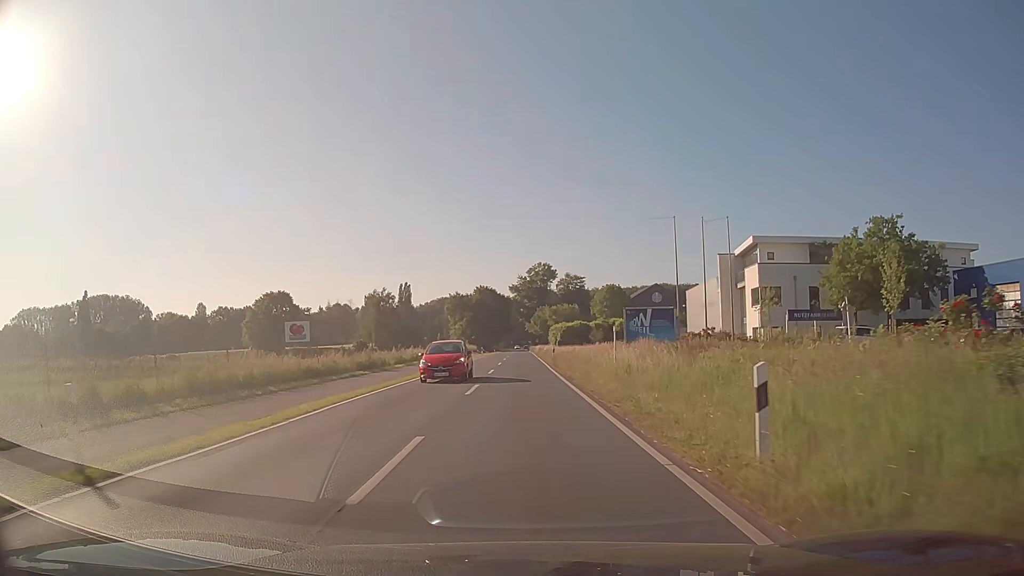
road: secondary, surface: asphalt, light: Day
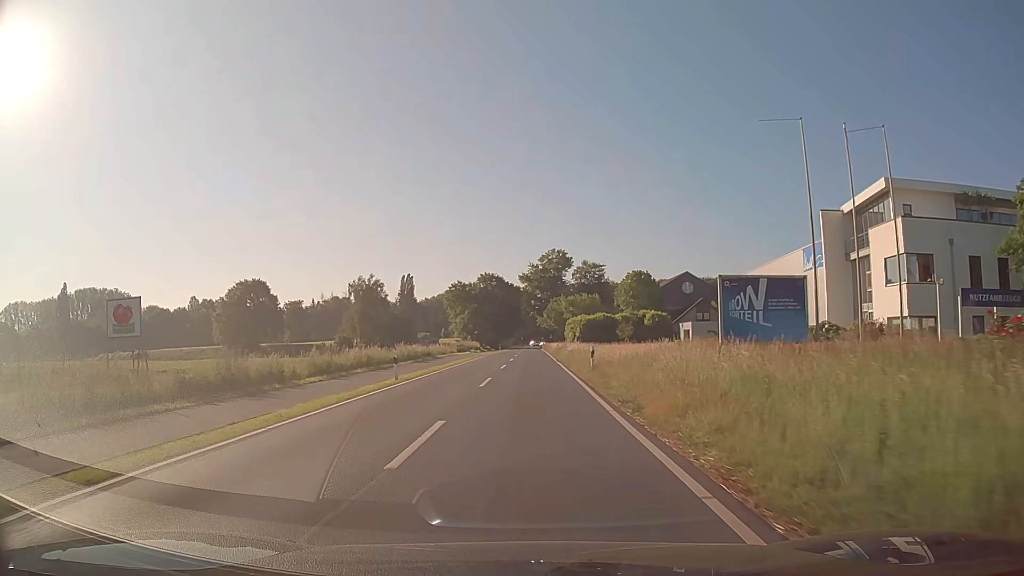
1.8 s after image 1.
(-0.1, +23.0) m; -1°
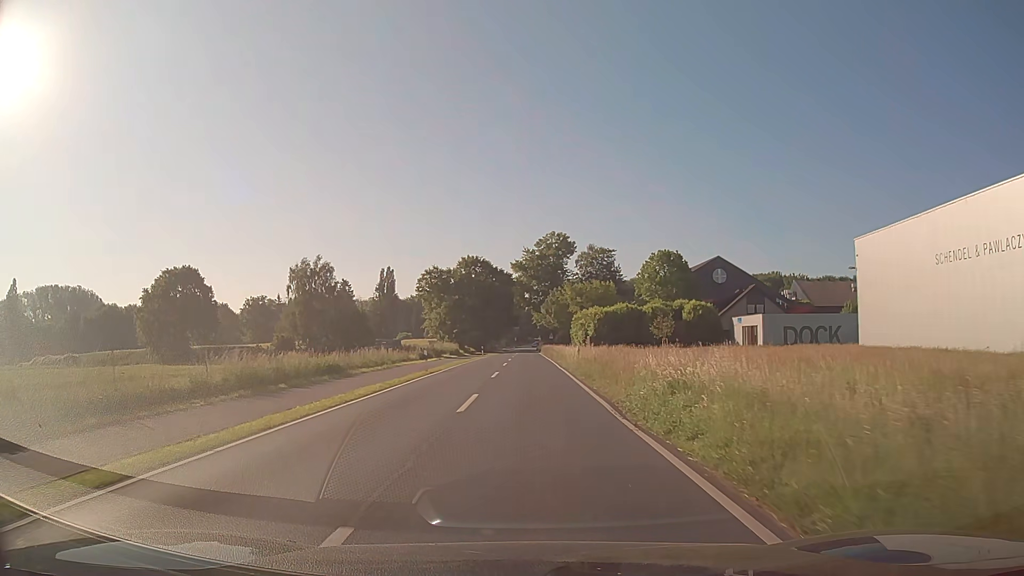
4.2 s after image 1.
(0.0, +30.7) m; 0°
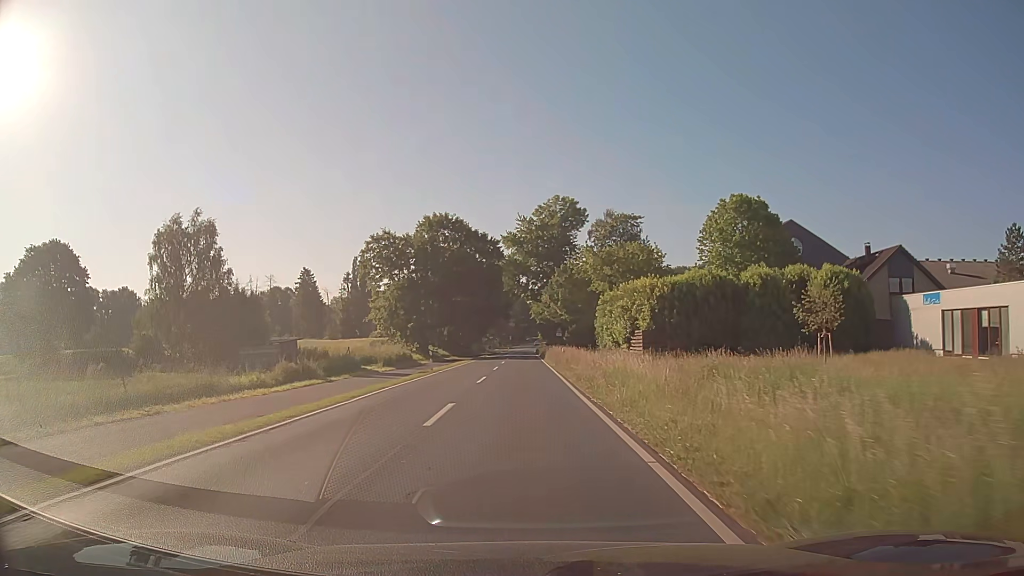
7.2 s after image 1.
(+0.3, +38.3) m; 0°
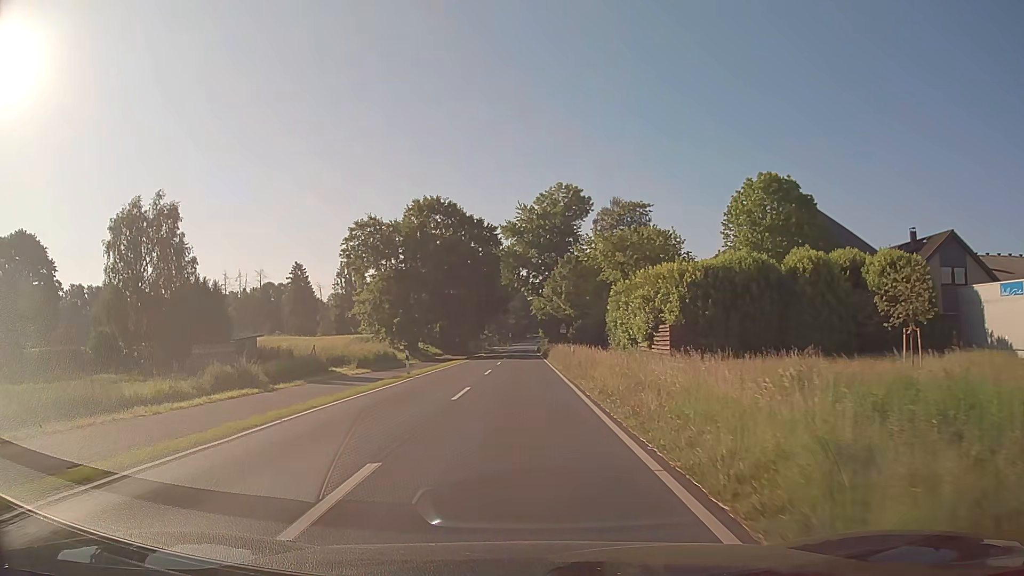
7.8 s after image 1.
(0.0, +7.7) m; 0°
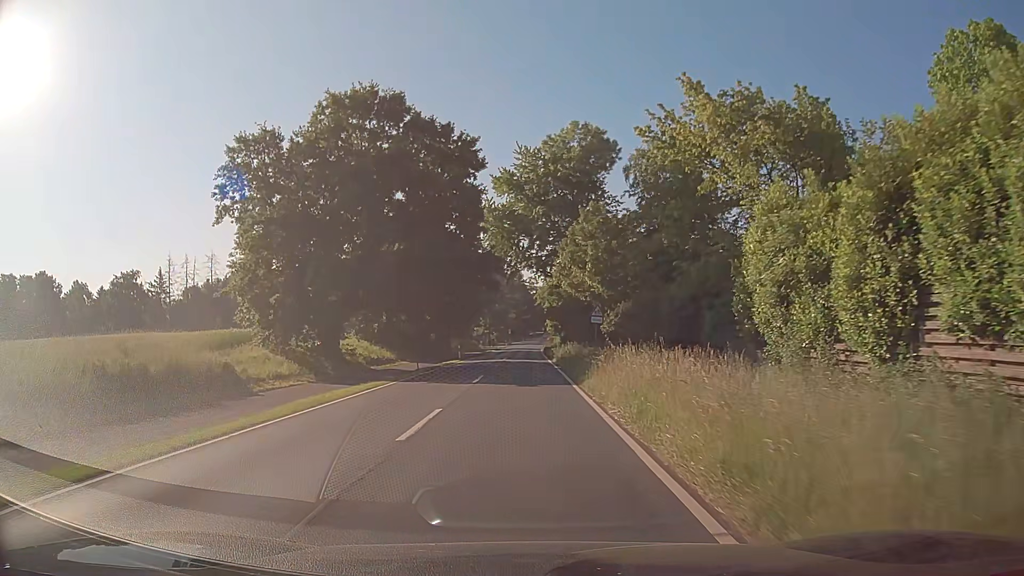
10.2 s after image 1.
(-0.1, +30.8) m; 0°
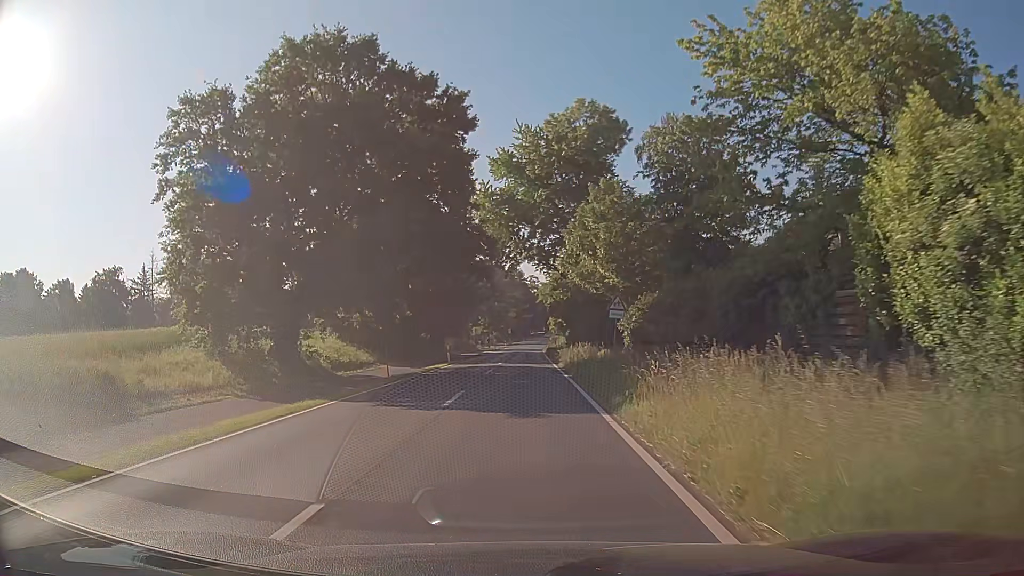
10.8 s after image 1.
(0.0, +7.7) m; 0°
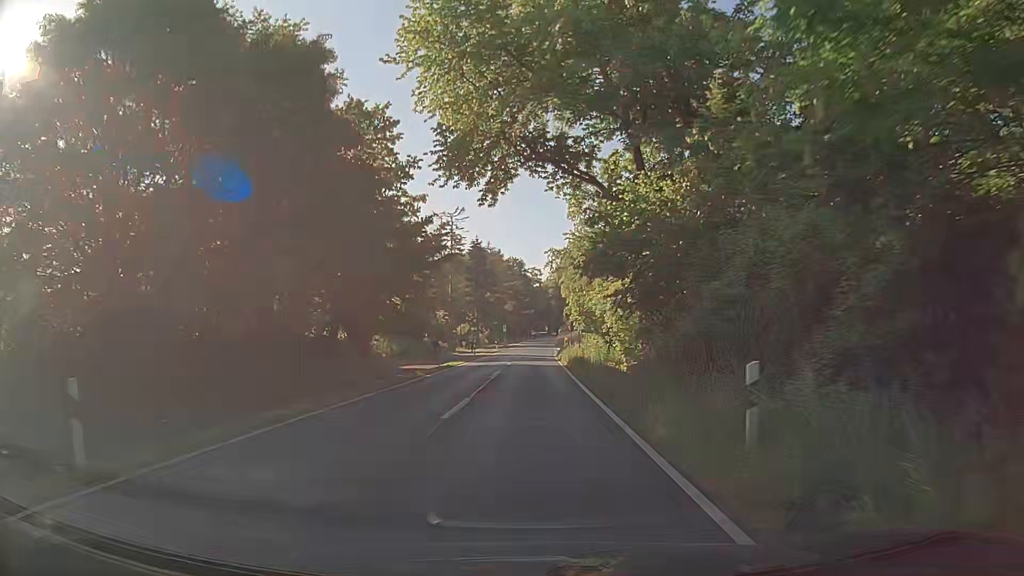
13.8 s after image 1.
(0.0, +38.2) m; 0°
(0, +10) (0, +20) (0, +30) (+1, +40) (+1, +50) (+1, +60) (+2, +70) (+2, +80) (+3, +90) (+3, +100) m
